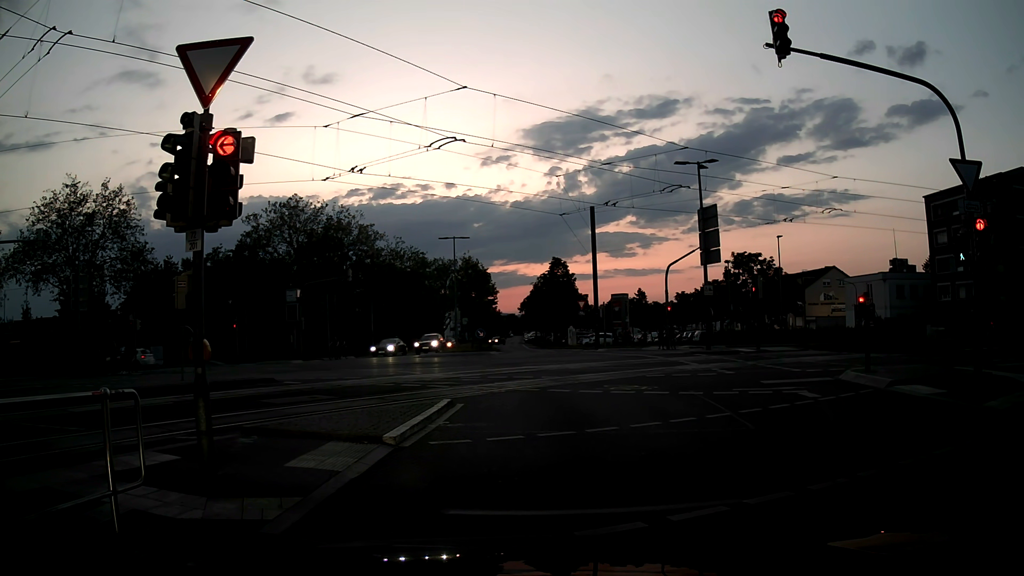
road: secondary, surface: asphalt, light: Dusk
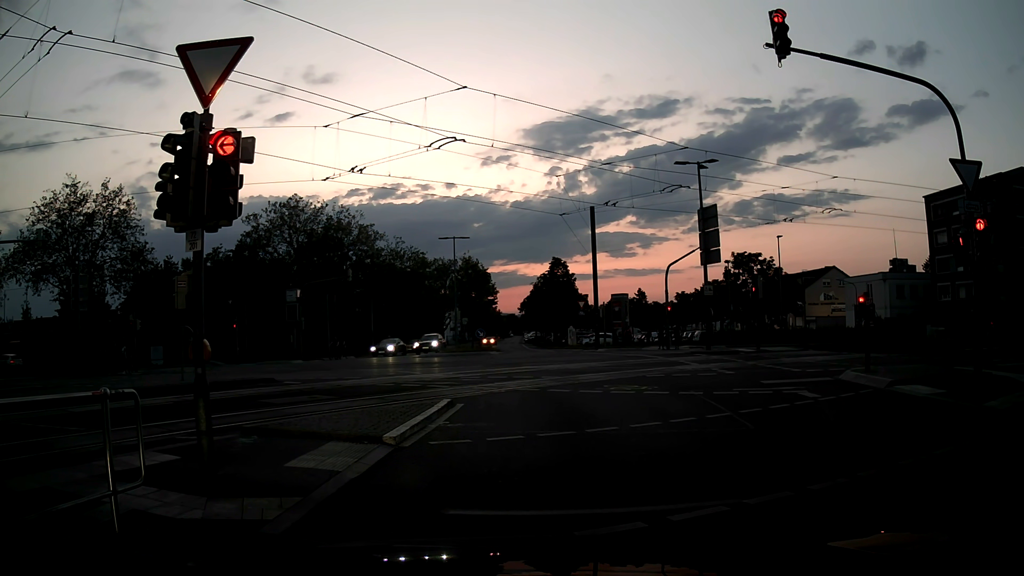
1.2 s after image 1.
(0.0, 0.0) m; 0°
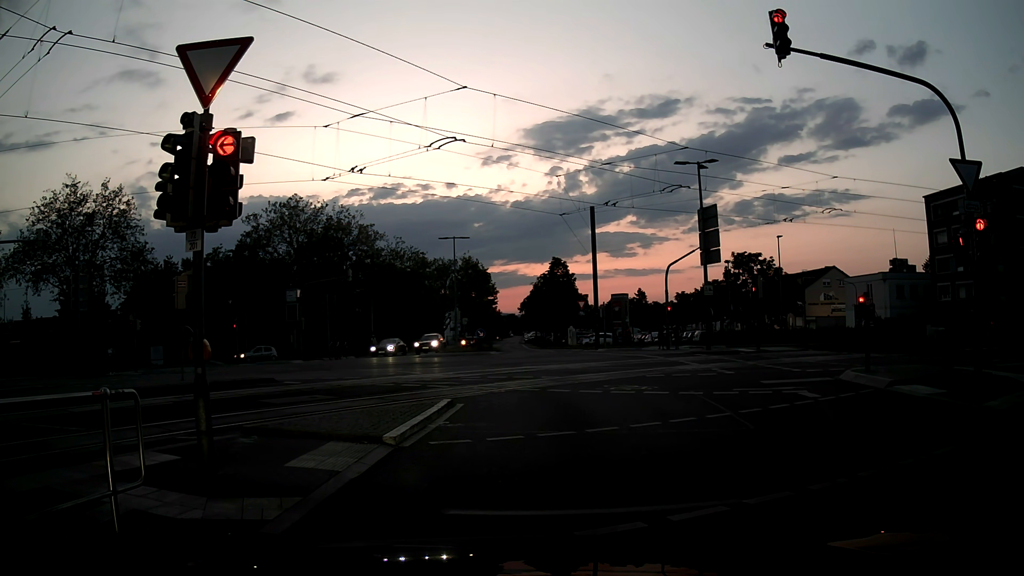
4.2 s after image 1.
(0.0, 0.0) m; 0°
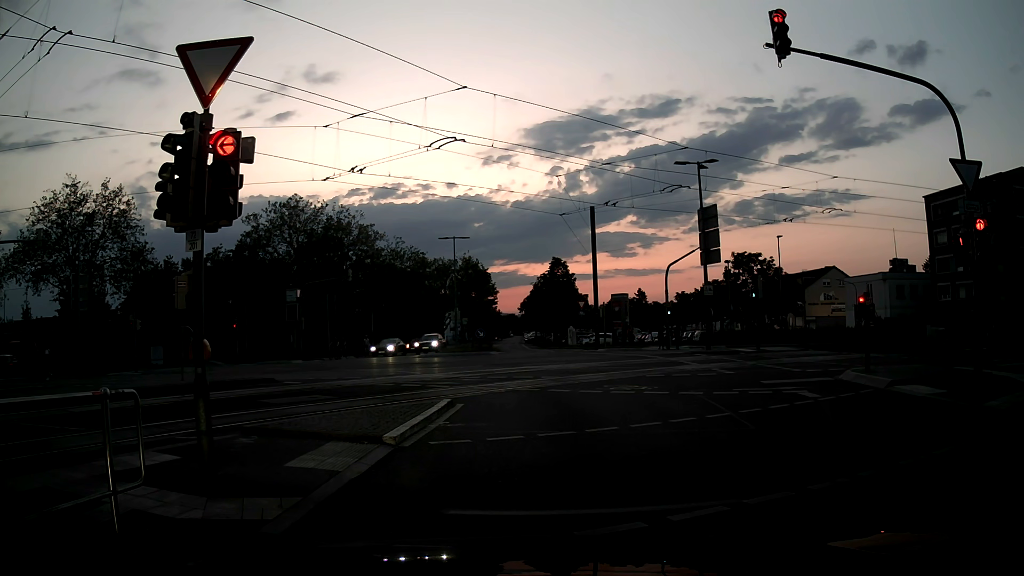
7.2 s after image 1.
(0.0, 0.0) m; 0°
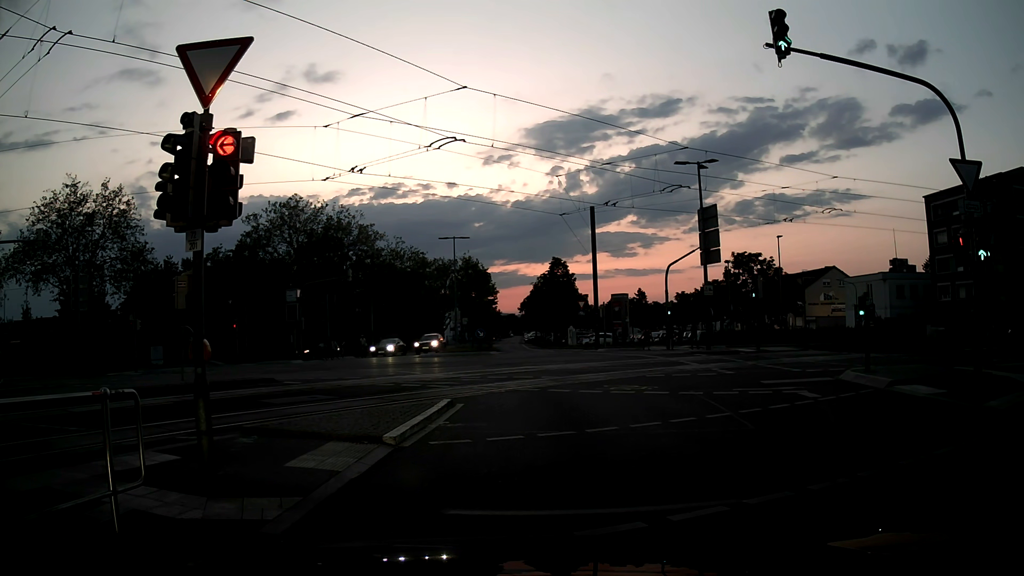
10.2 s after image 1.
(0.0, 0.0) m; 0°
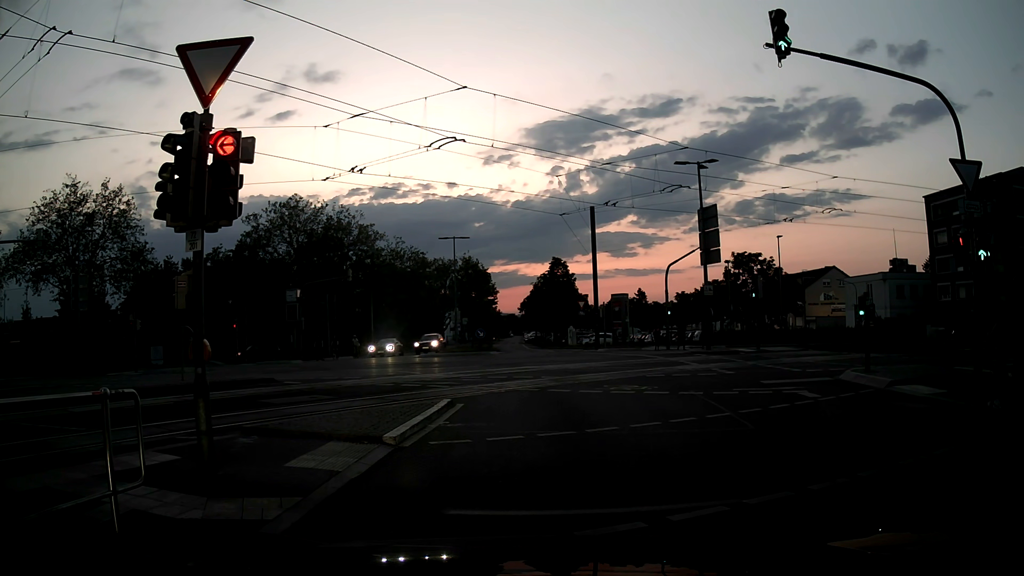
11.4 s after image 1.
(0.0, 0.0) m; 0°
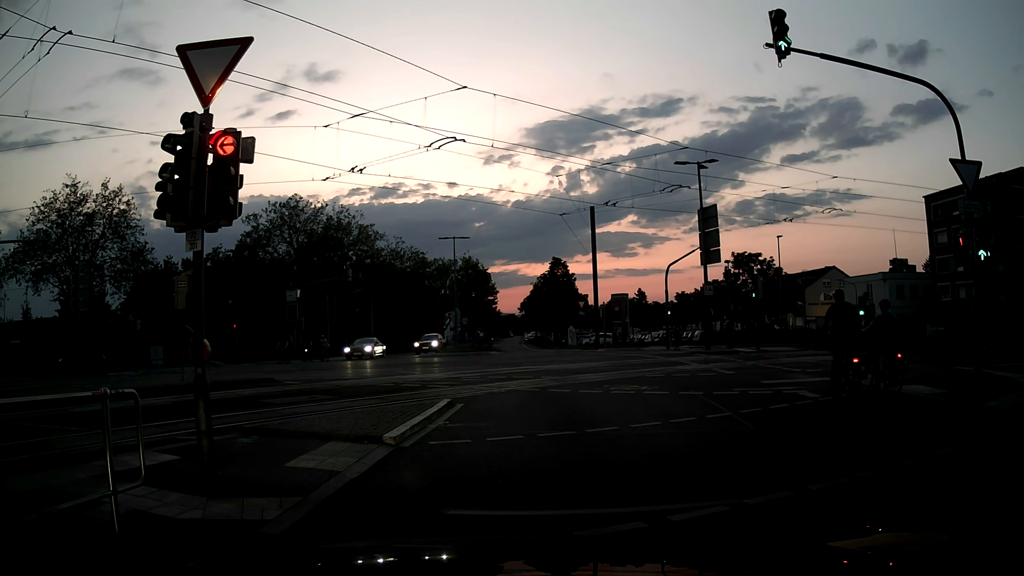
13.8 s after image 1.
(0.0, 0.0) m; 0°
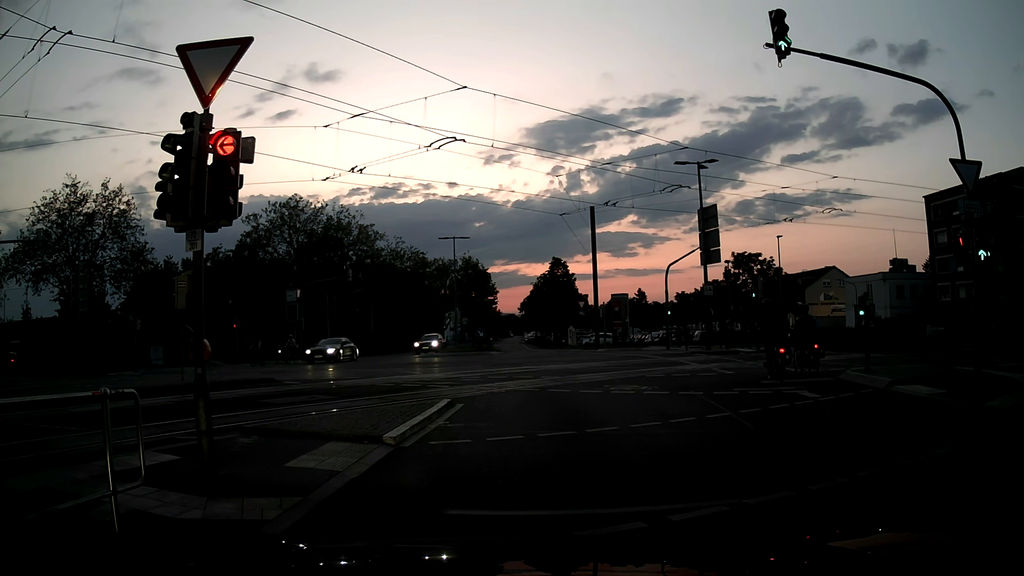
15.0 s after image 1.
(0.0, 0.0) m; 0°
(0, +10) (-1, +20) (-5, +29) (-13, +35) (-22, +39) (-31, +41) (-41, +42) (-51, +42) (-61, +42) (-71, +42) m
